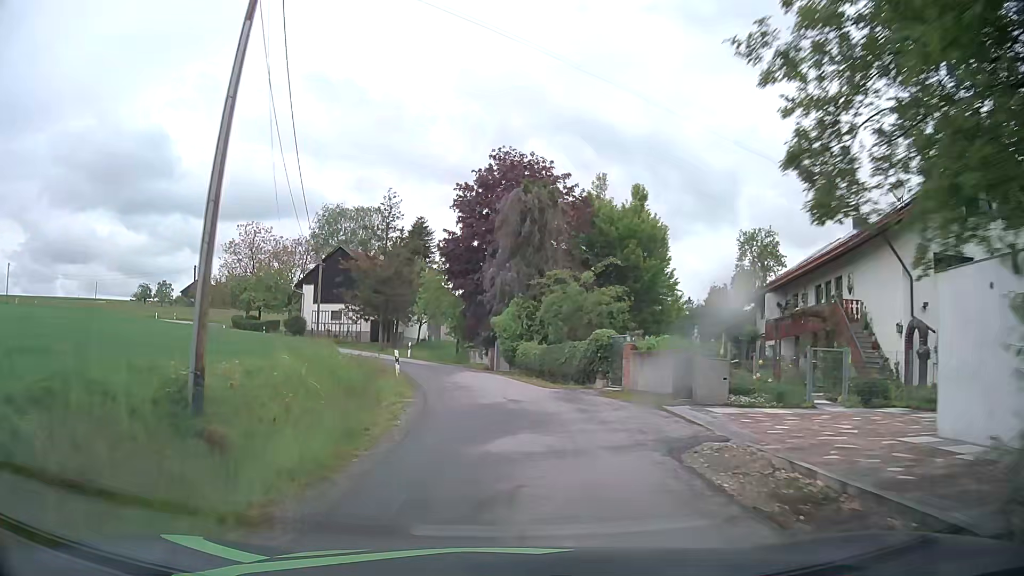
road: unclassified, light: Day
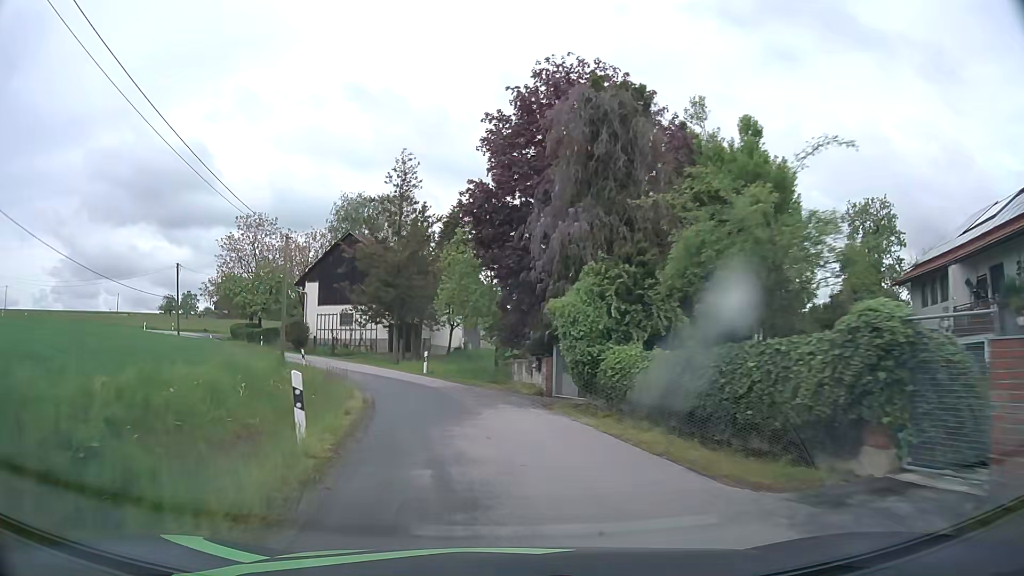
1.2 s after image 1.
(-0.4, +14.4) m; -4°
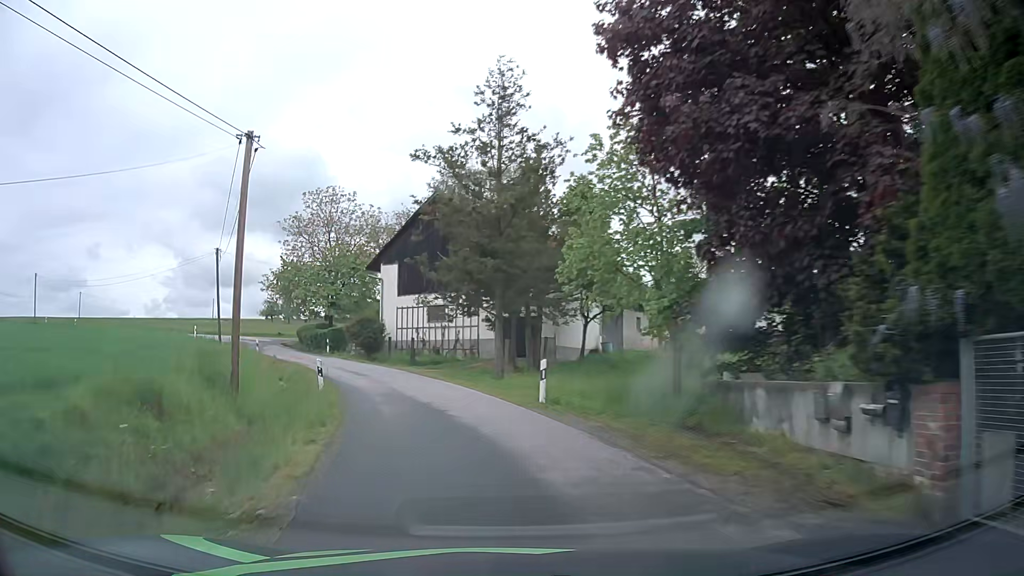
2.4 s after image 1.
(-1.4, +15.1) m; -11°
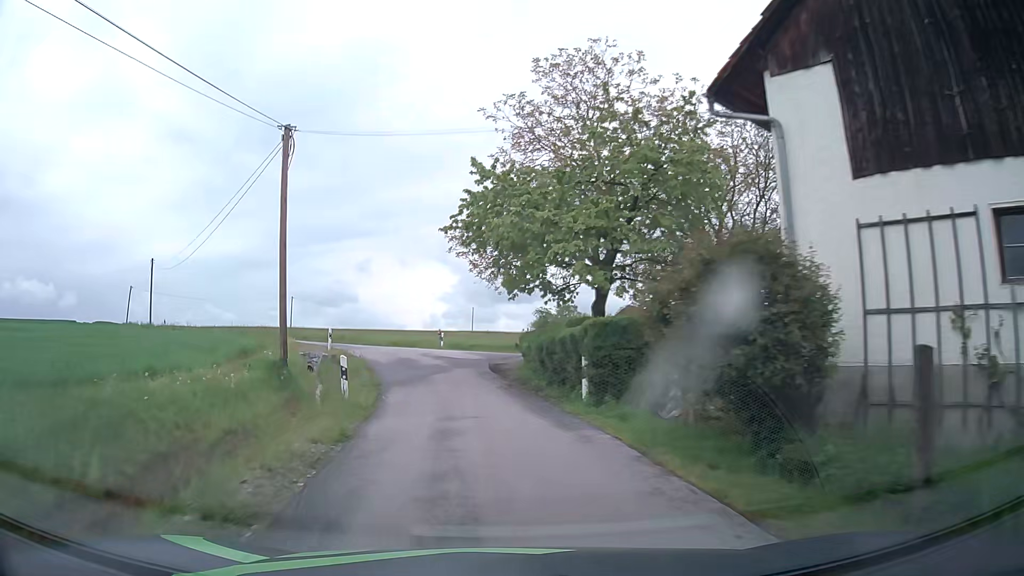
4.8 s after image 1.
(-6.8, +29.6) m; -25°
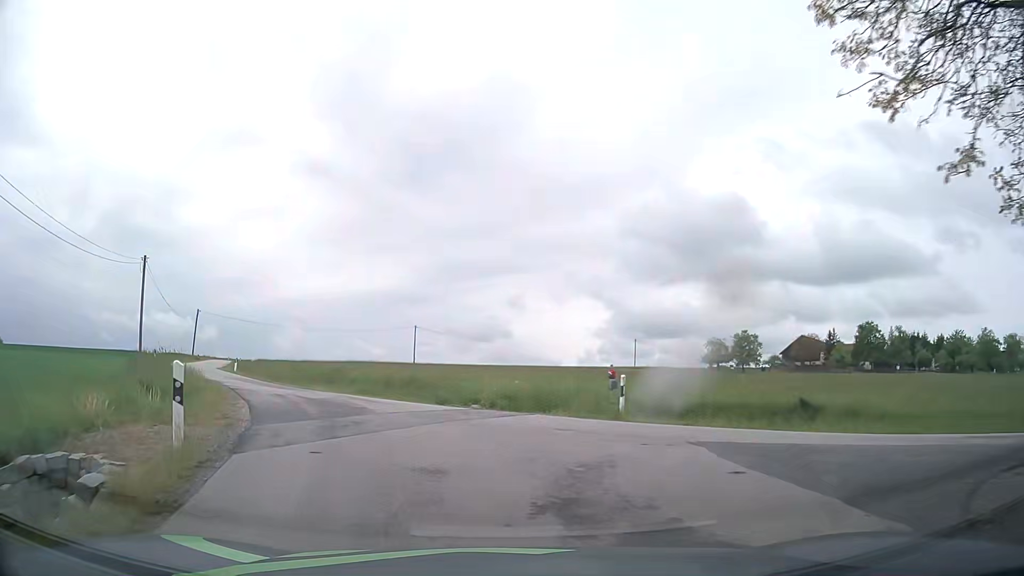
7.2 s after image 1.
(-2.4, +23.5) m; -14°
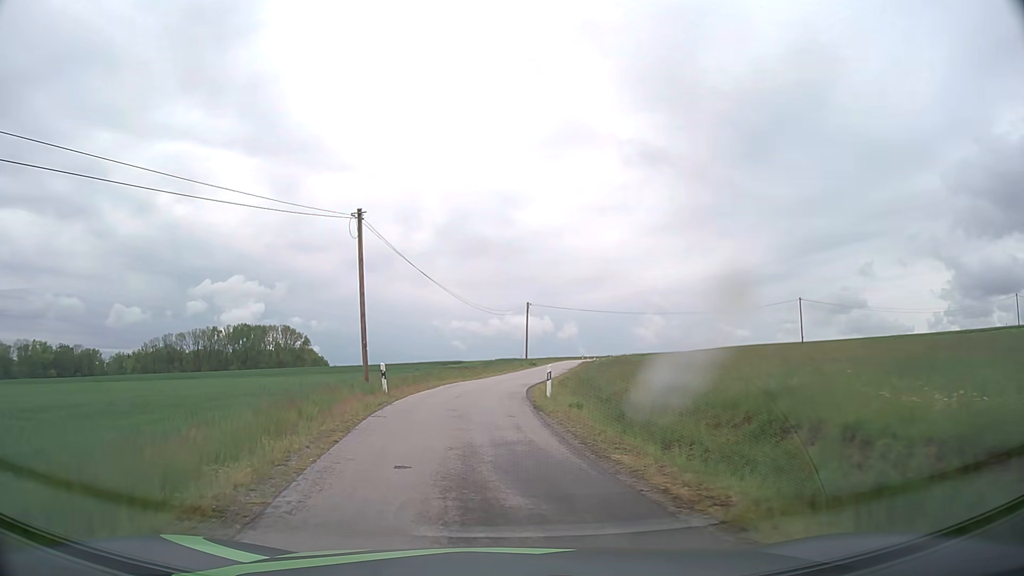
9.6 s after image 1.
(-4.9, +18.6) m; -30°
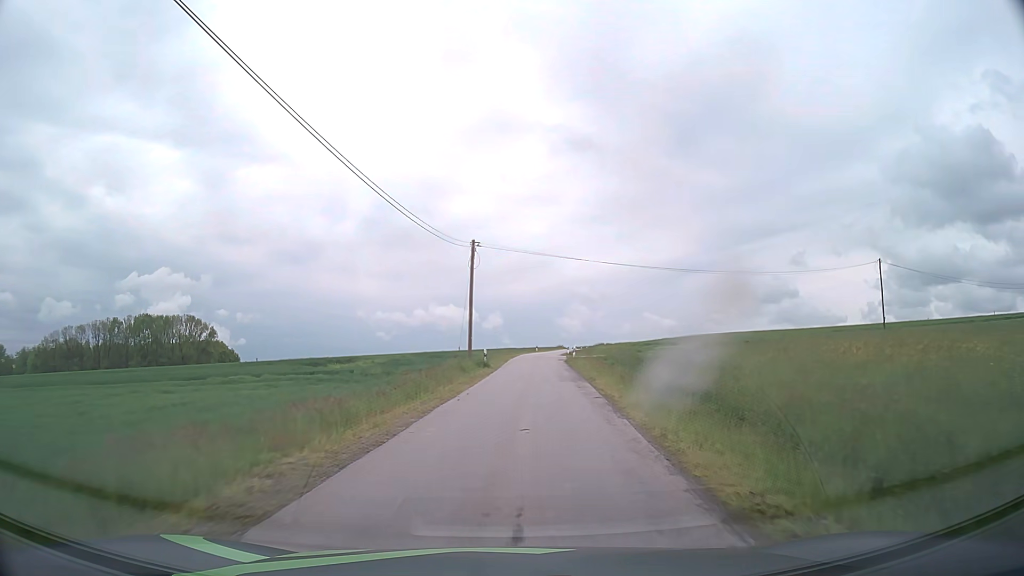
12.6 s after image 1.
(-0.4, +34.8) m; +6°
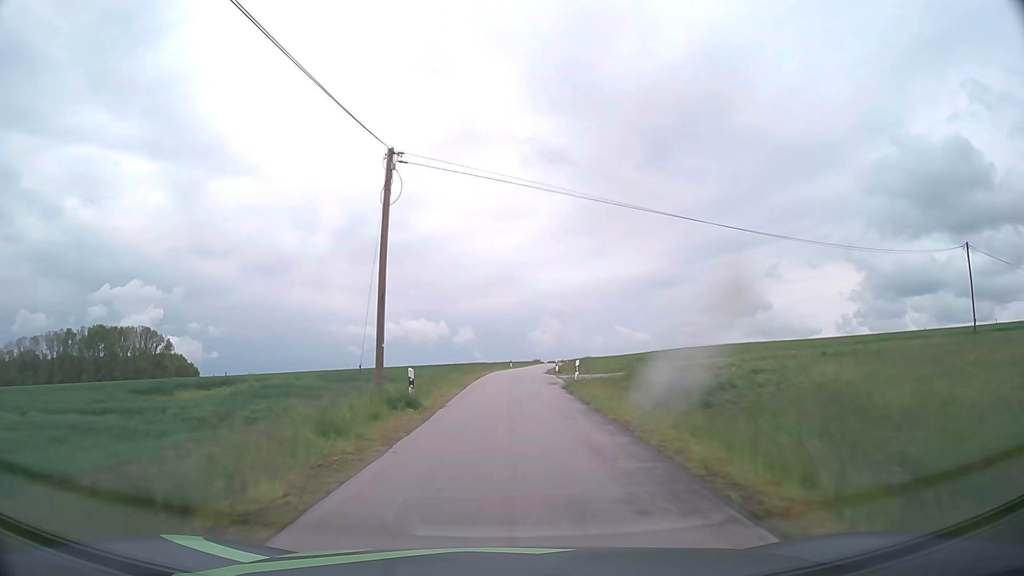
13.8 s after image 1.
(+0.5, +17.9) m; +2°
(0, +10) (0, +20) (0, +30) (+1, +40) (+1, +50) (+2, +60) (+3, +70) (+4, +80) (+5, +90) (+6, +100) m
